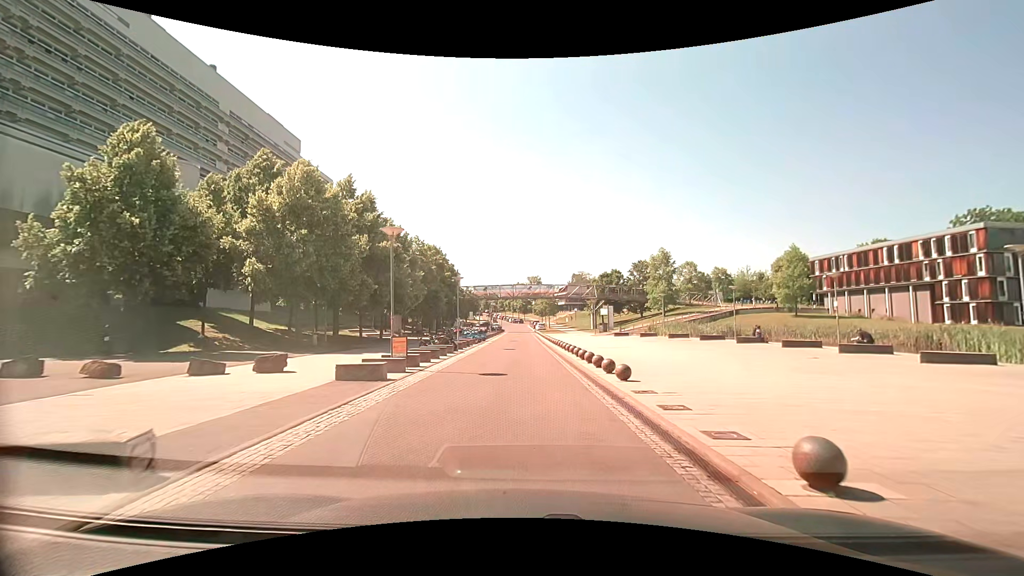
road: unclassified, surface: asphalt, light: Day
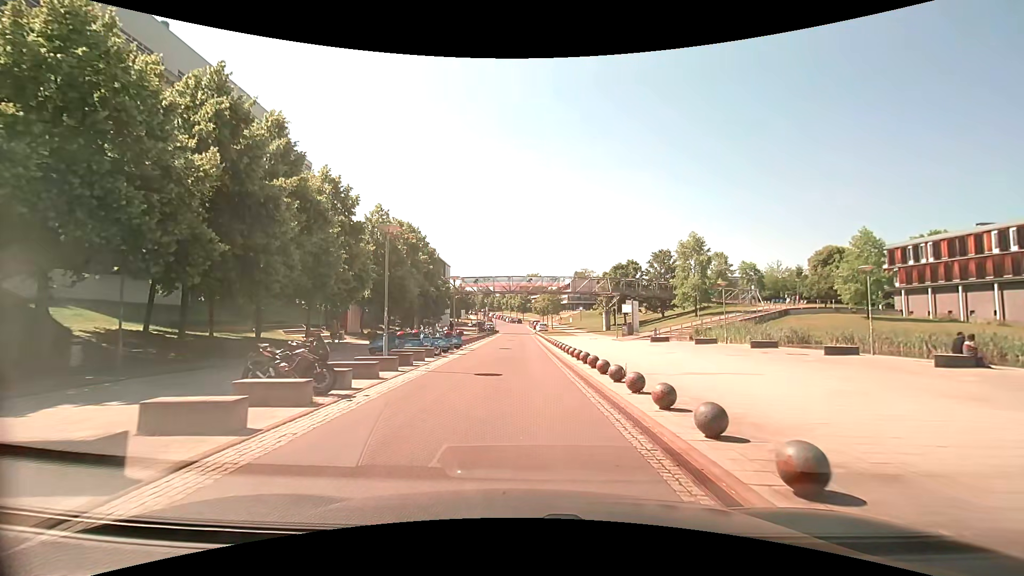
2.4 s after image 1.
(-0.1, +16.2) m; 0°
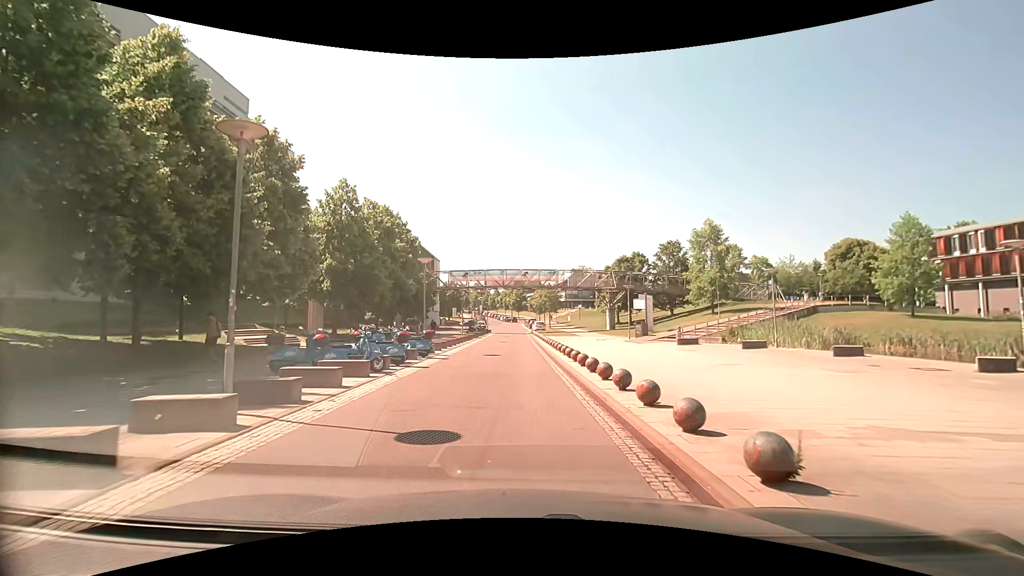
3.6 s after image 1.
(0.0, +7.8) m; 0°
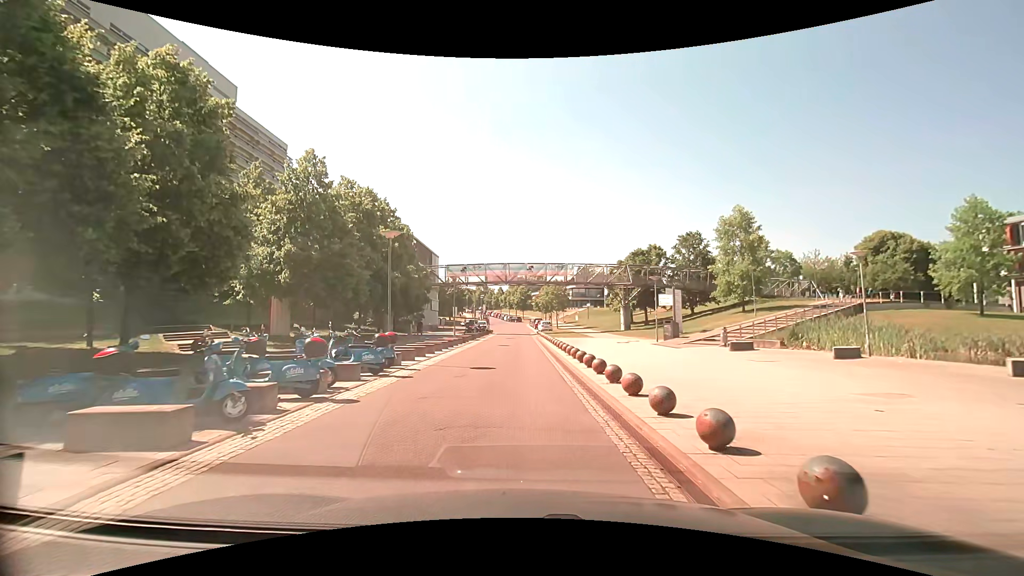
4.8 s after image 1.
(0.0, +6.8) m; -1°
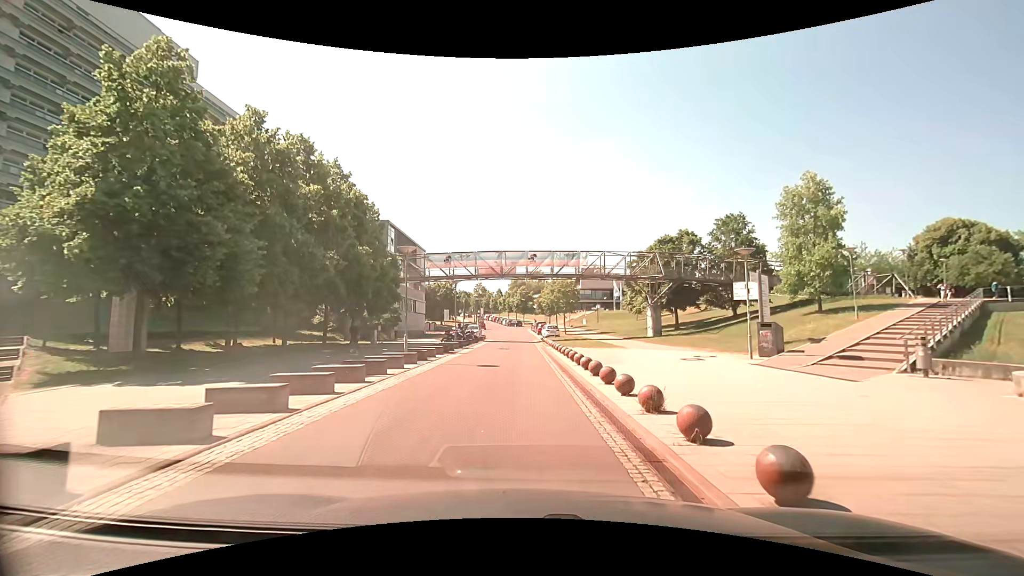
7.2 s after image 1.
(0.0, +13.7) m; 0°
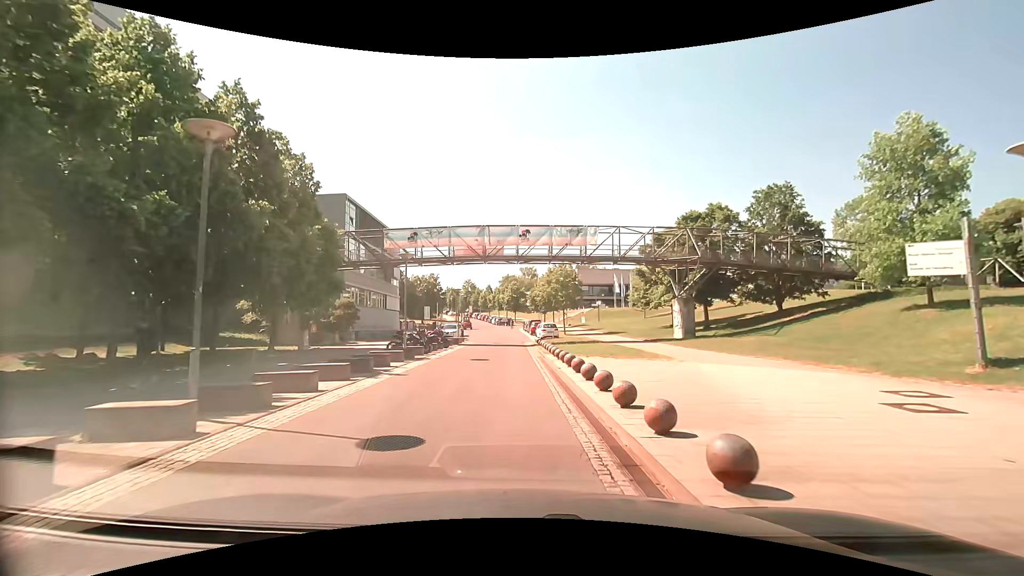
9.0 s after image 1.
(+0.1, +11.9) m; +1°
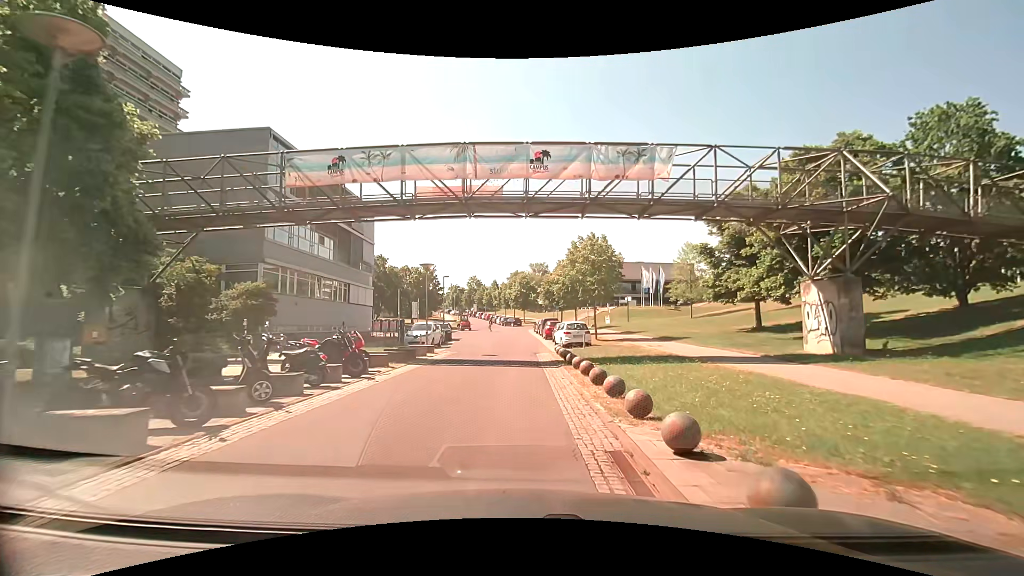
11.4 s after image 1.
(-0.2, +17.1) m; -1°
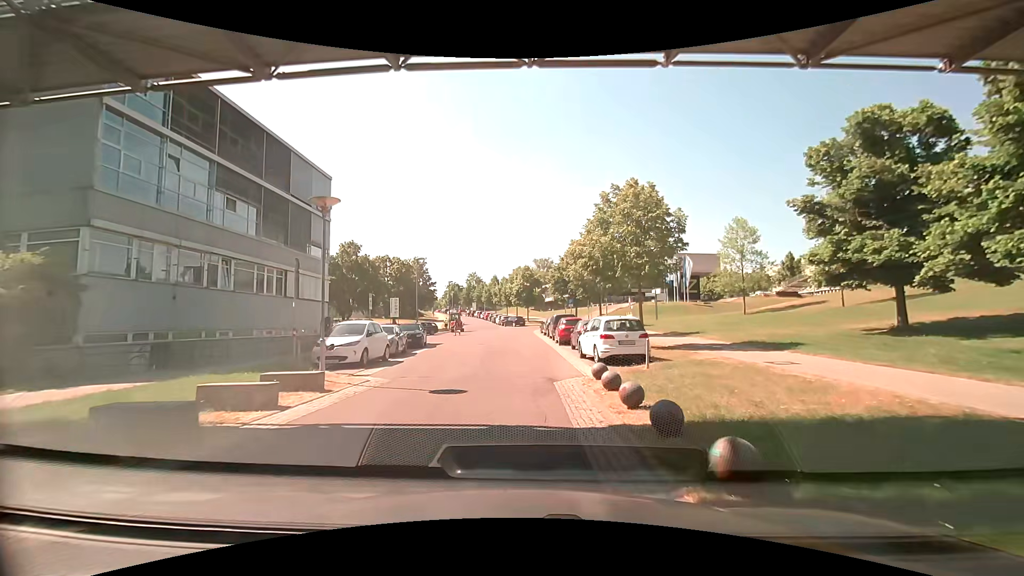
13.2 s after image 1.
(0.0, +13.3) m; -1°
